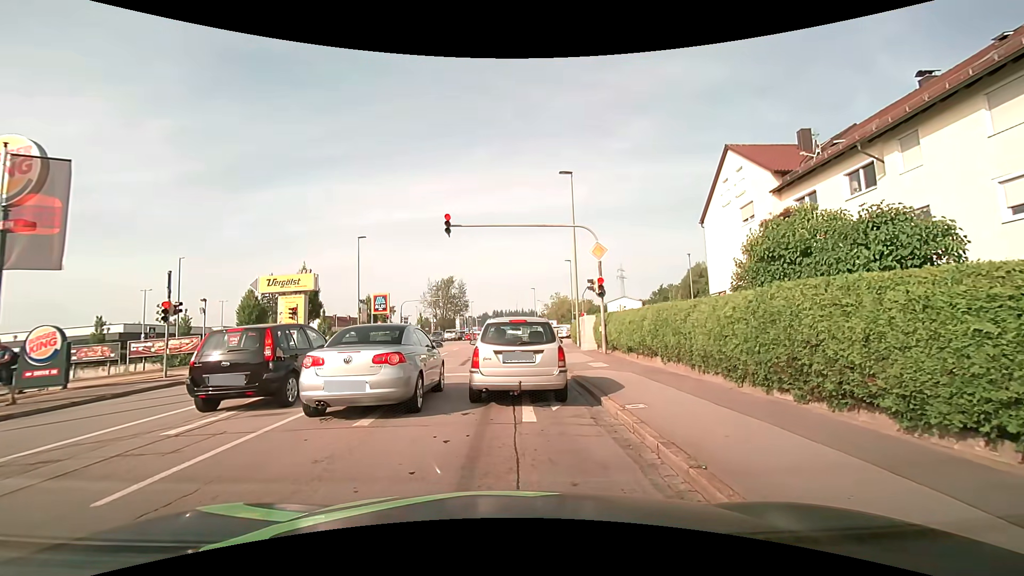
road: tertiary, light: Day
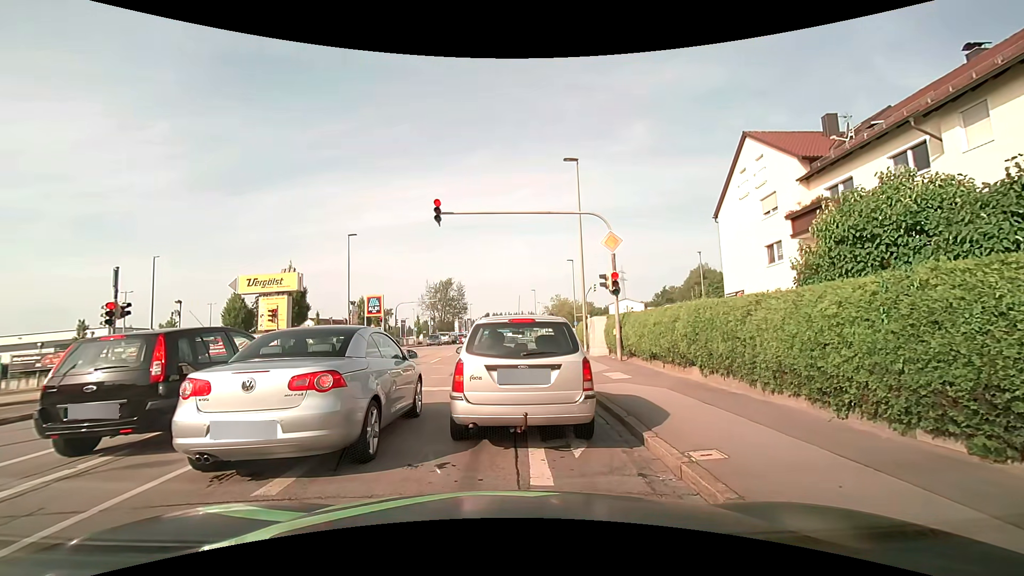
(0.0, +2.7) m; 0°
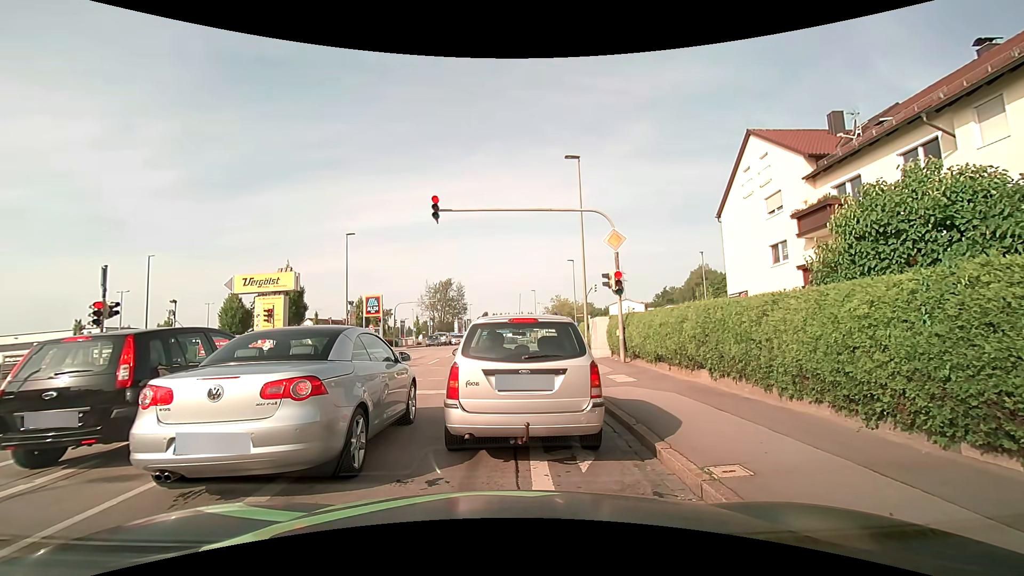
(0.0, +0.5) m; 0°
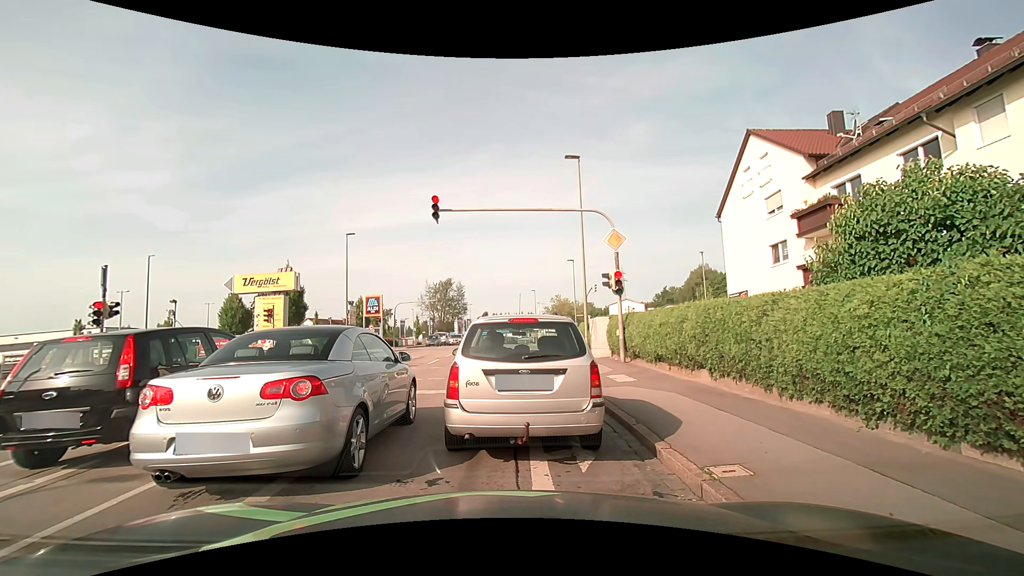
(0.0, 0.0) m; 0°
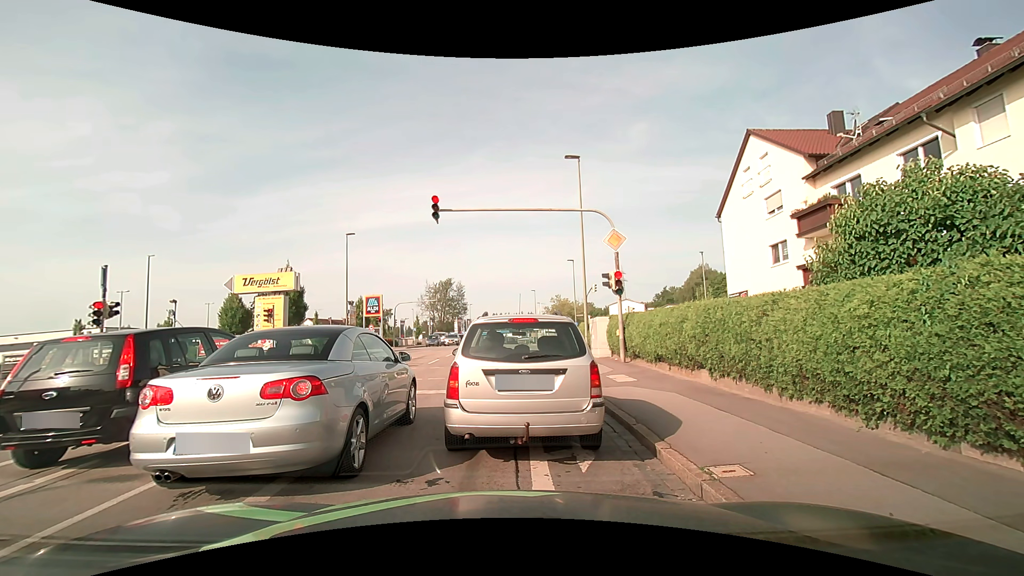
(0.0, 0.0) m; 0°
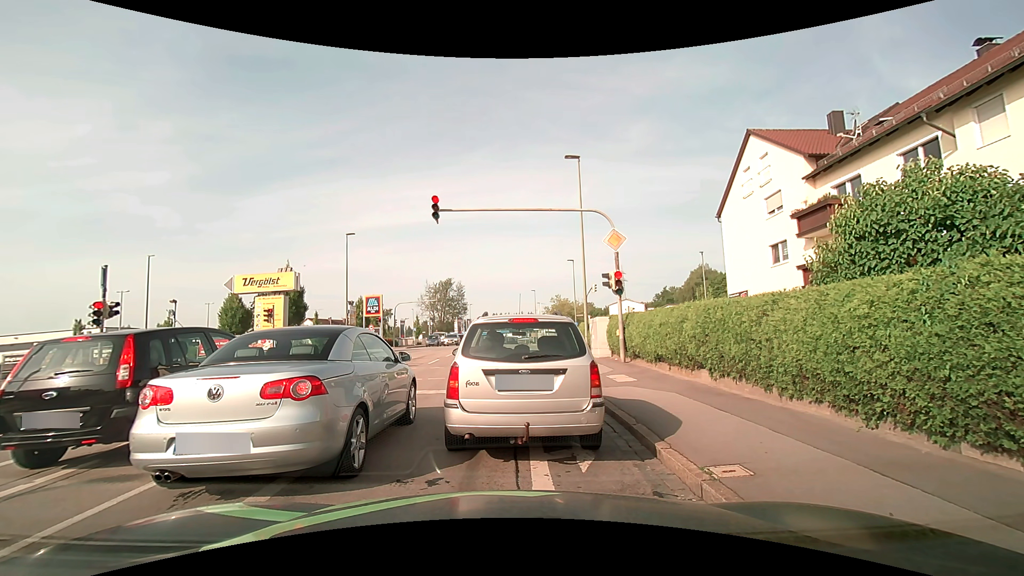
(0.0, 0.0) m; 0°
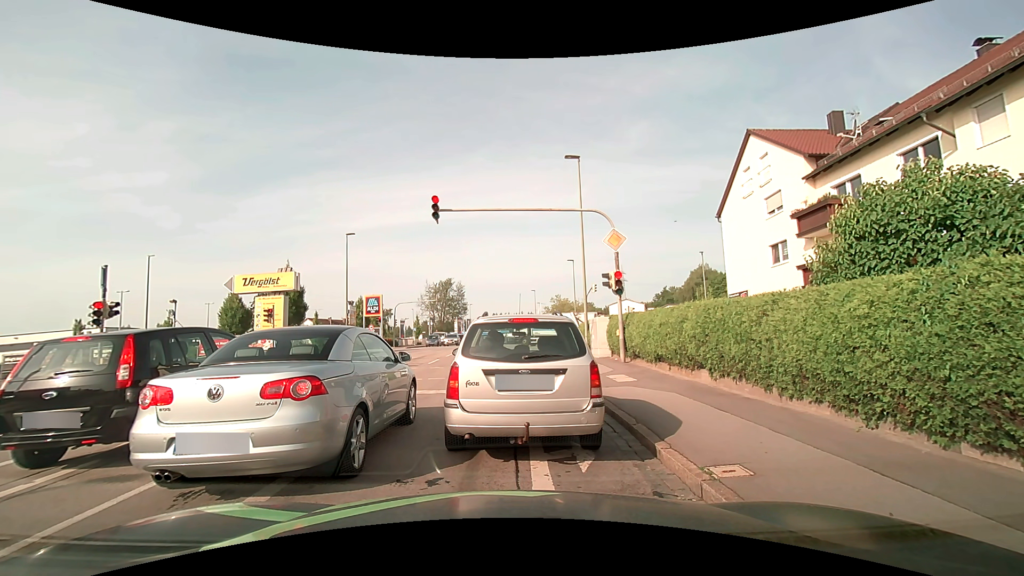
(0.0, 0.0) m; 0°
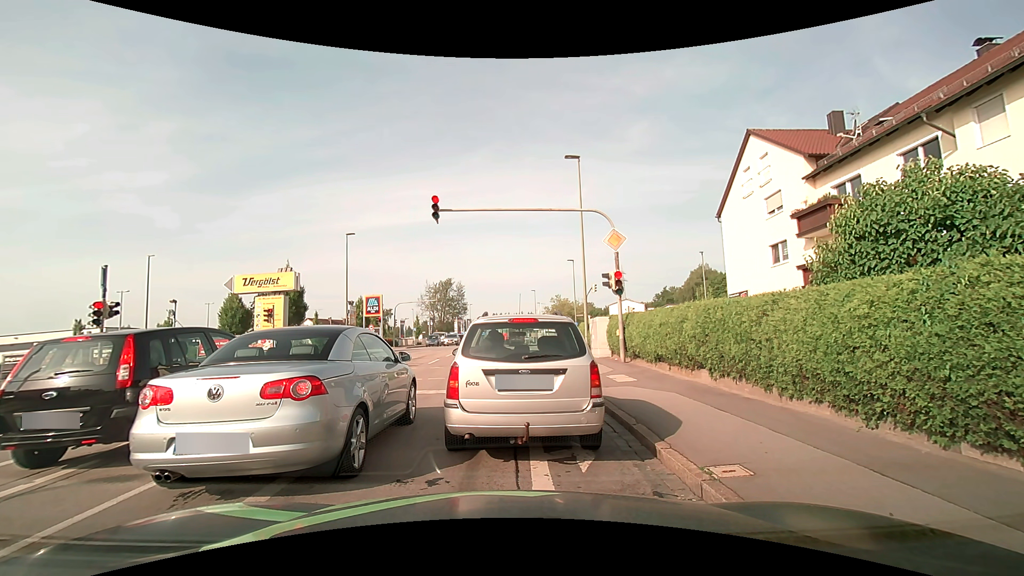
(0.0, 0.0) m; 0°
(0, +10) (0, +20) (0, +30) (0, +40) (+1, +50) (+1, +60) (+1, +70) (+1, +80) (+1, +90) (+1, +100) m
